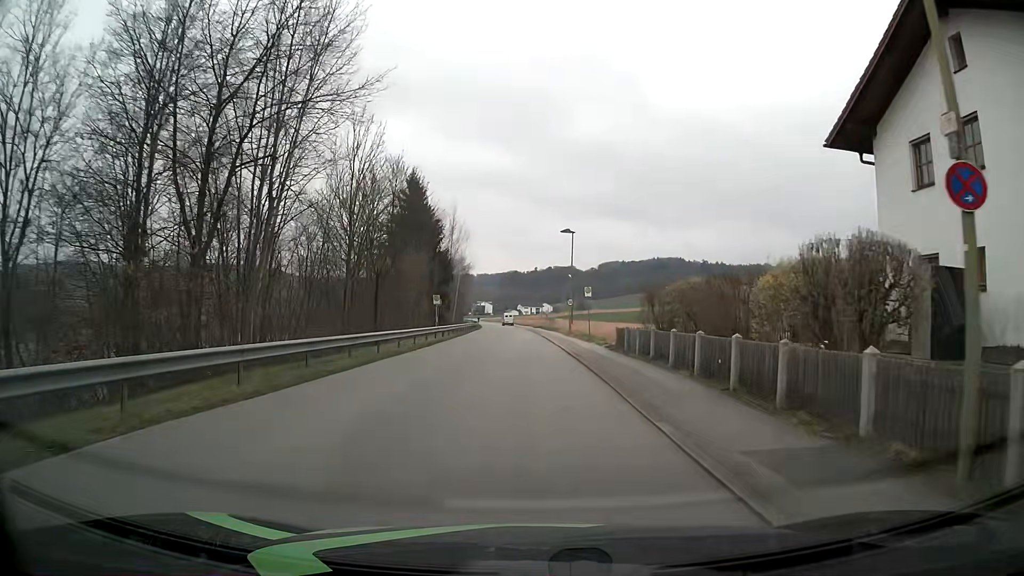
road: residential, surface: asphalt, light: Day
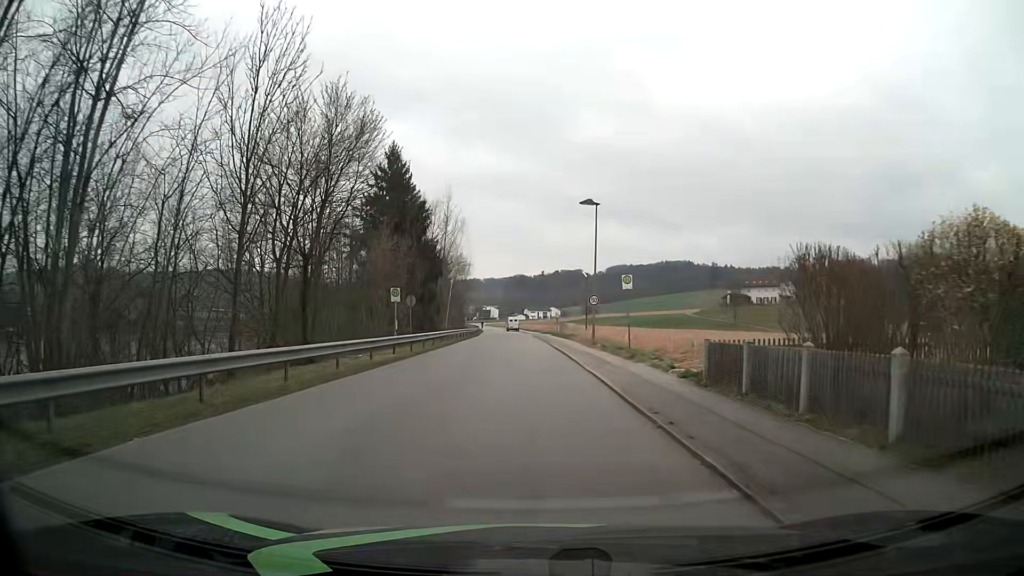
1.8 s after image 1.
(-0.1, +13.9) m; -1°
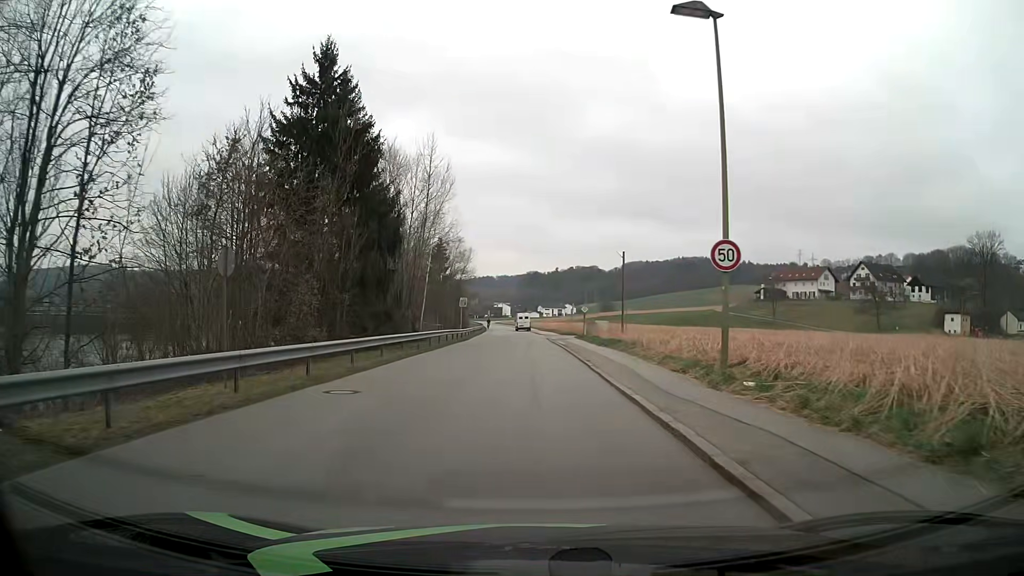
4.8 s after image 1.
(-0.1, +23.1) m; -2°
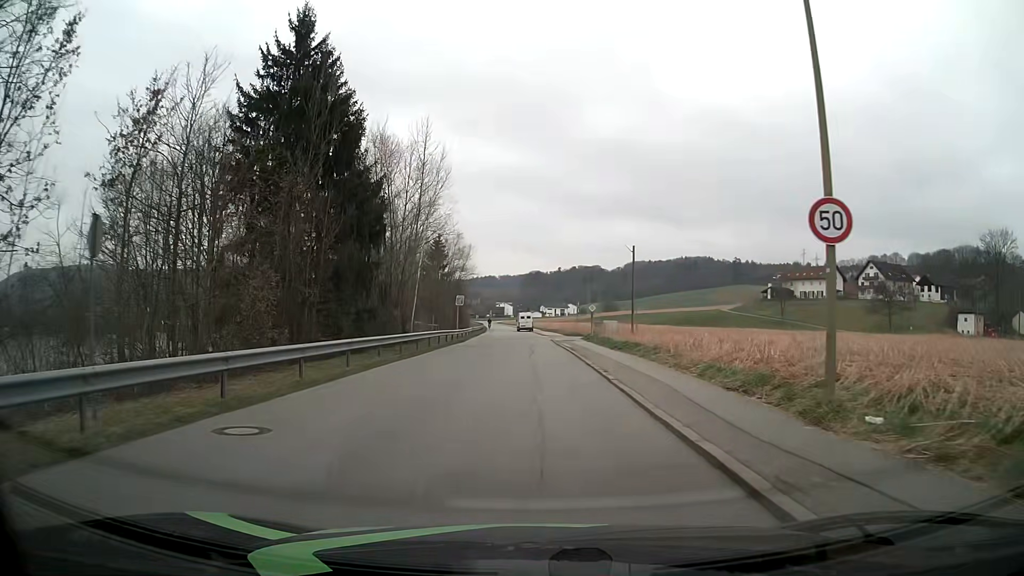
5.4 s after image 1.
(0.0, +4.7) m; 0°
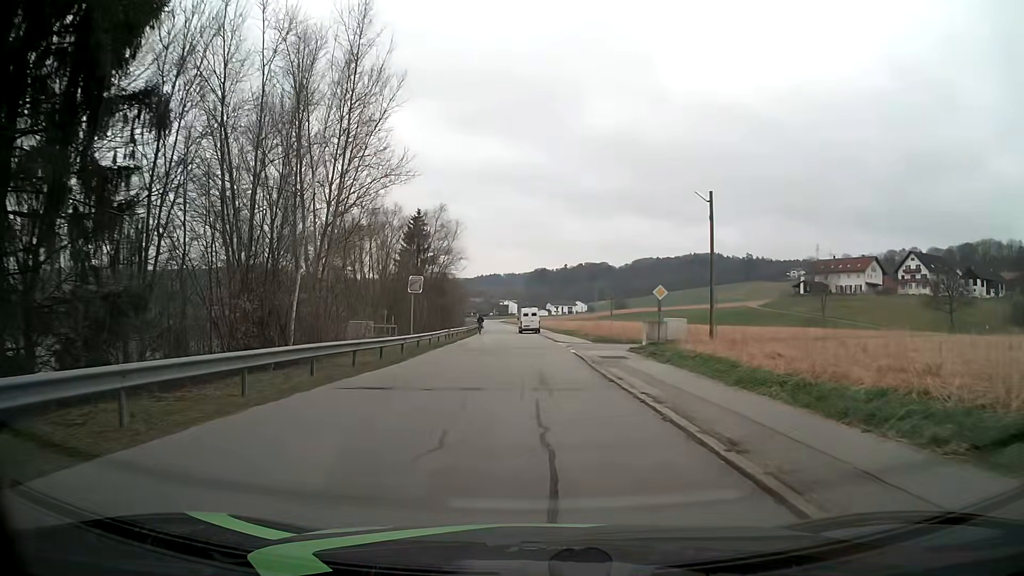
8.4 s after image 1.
(-0.2, +23.4) m; -1°
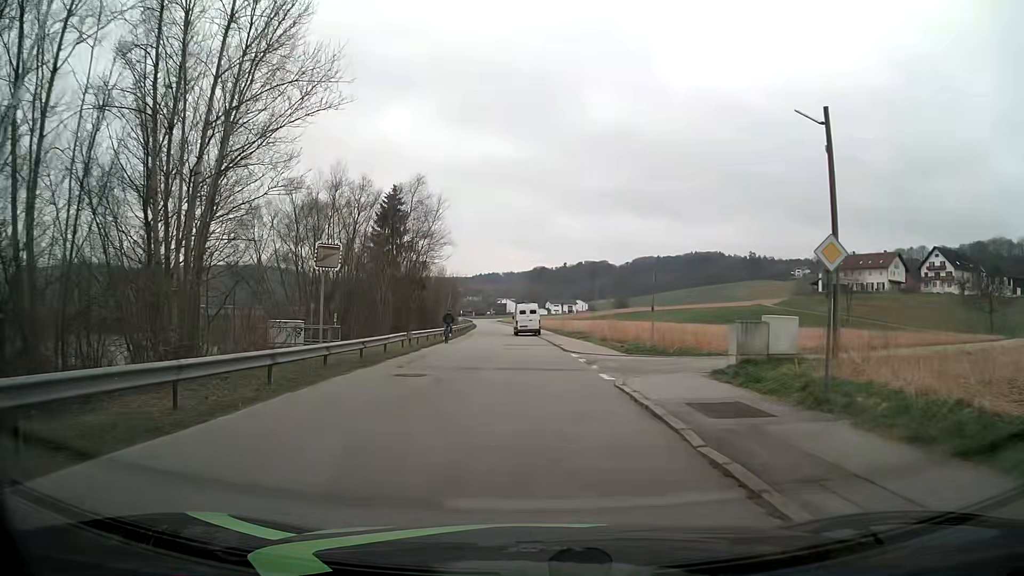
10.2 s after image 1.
(+0.1, +14.0) m; +1°
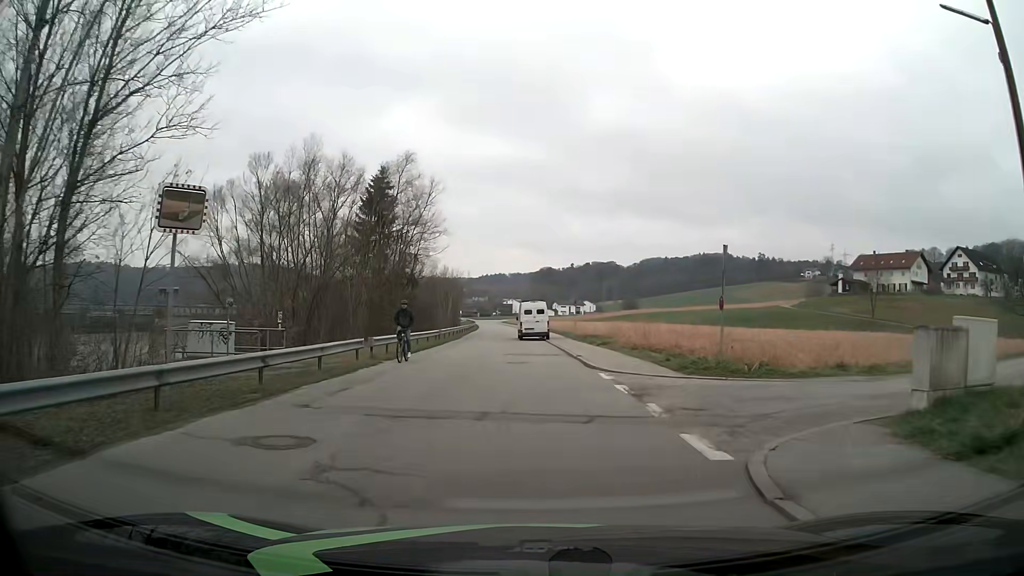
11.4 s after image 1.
(-0.1, +8.6) m; 0°
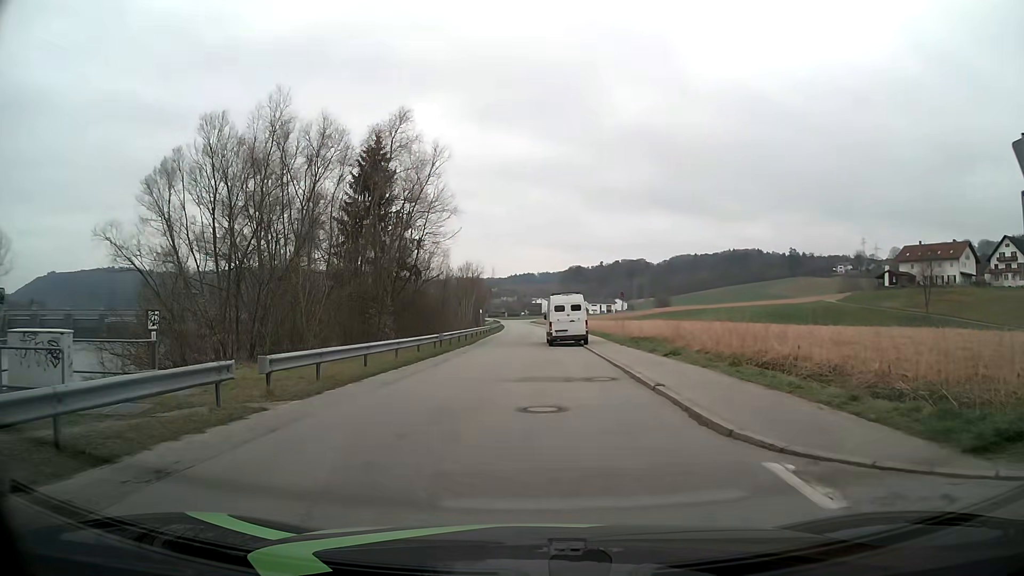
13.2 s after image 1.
(-0.2, +10.9) m; -2°
(-1, +10) (-2, +20) (-2, +30) (-2, +40) (-2, +50) (-1, +60) (-1, +70) (-1, +80) (-1, +90) (-2, +100) m
